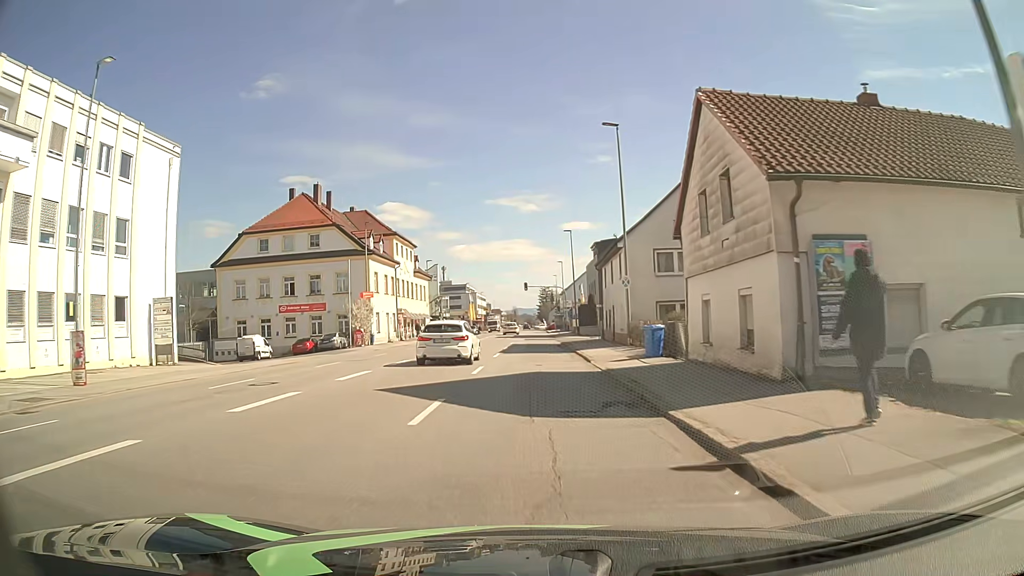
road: tertiary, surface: asphalt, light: Day
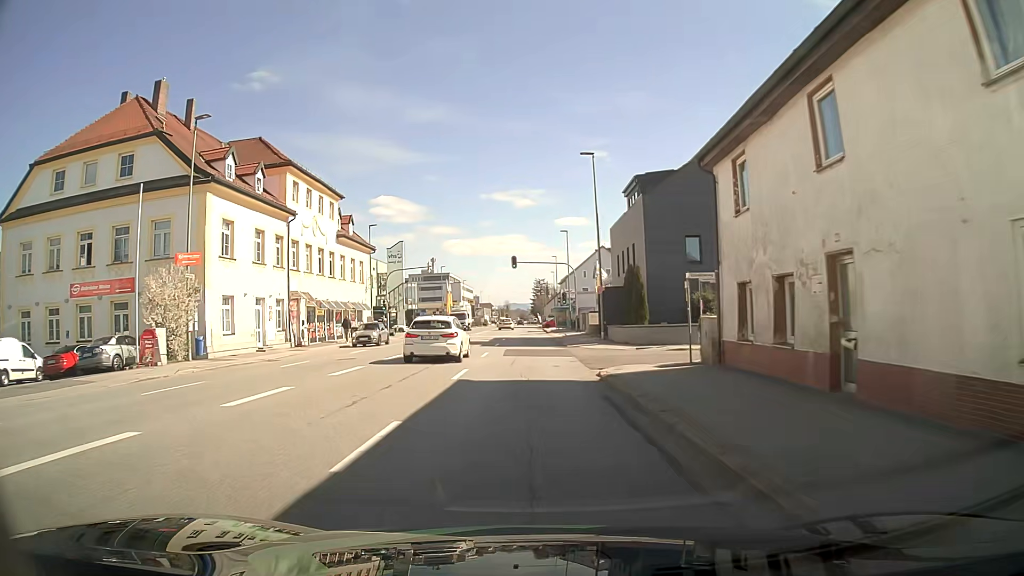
(0.0, +29.8) m; 0°
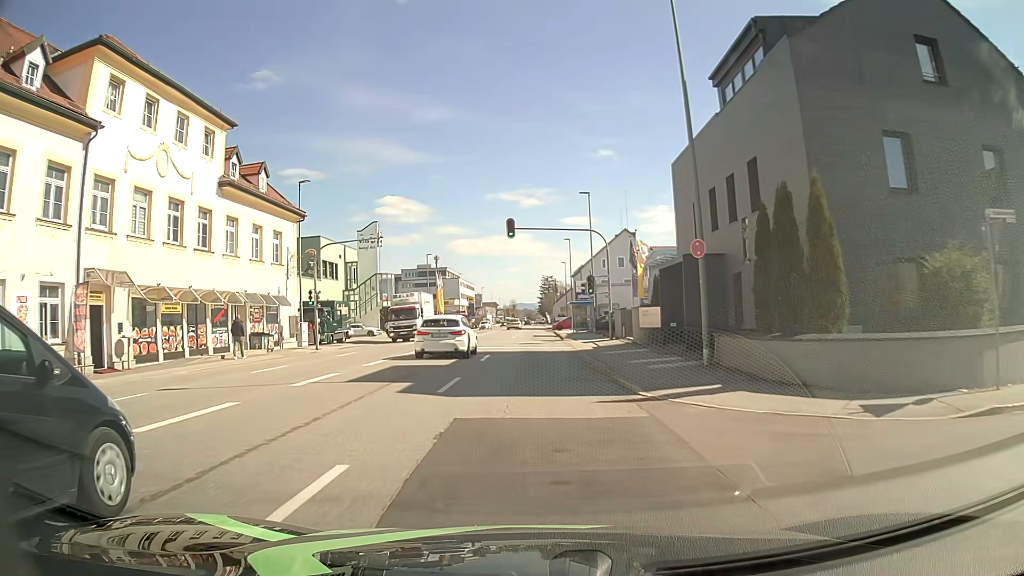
(0.0, +20.8) m; 0°
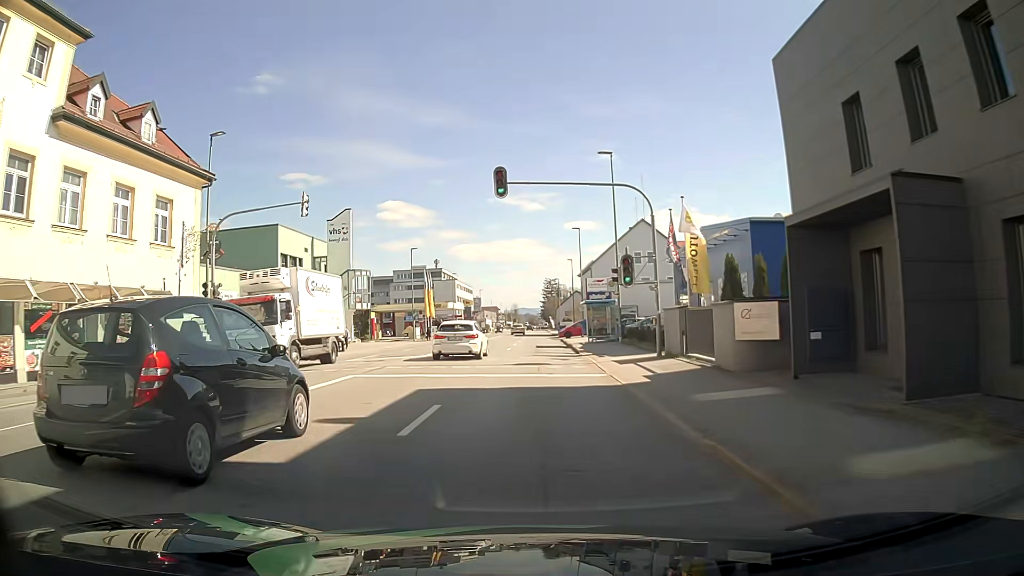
(-0.1, +13.1) m; 0°
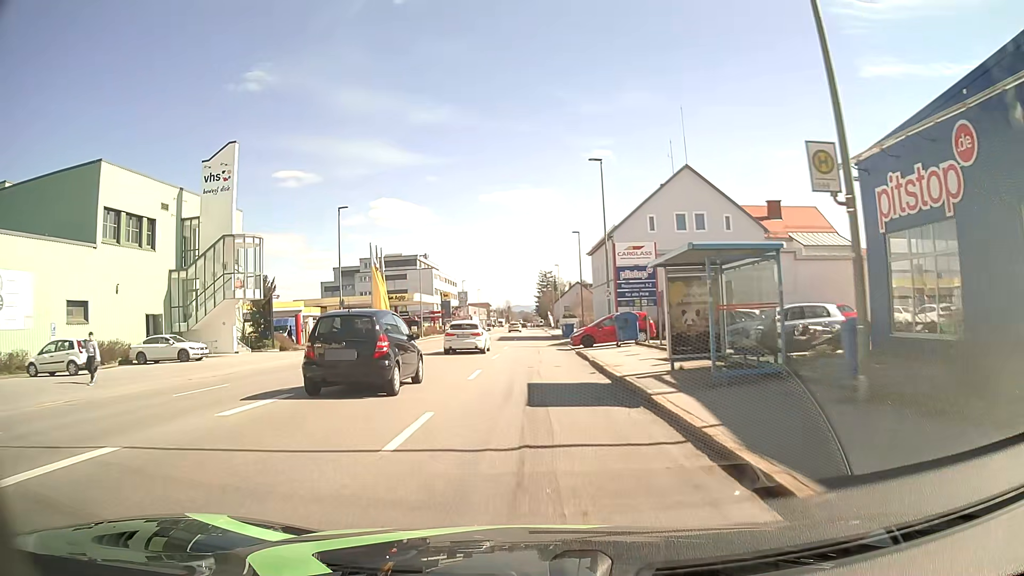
(+0.1, +26.8) m; +1°
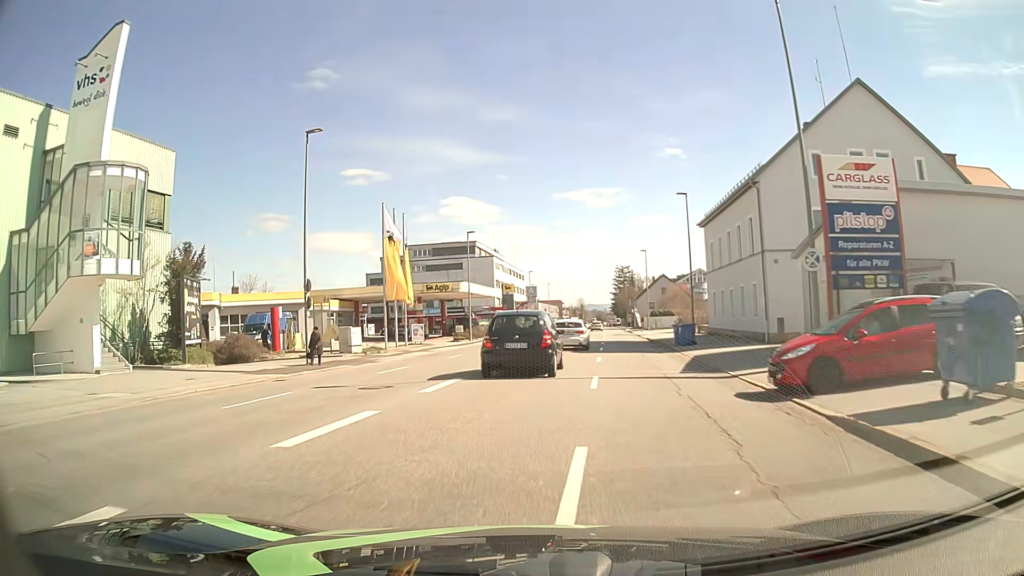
(-1.1, +20.8) m; -6°
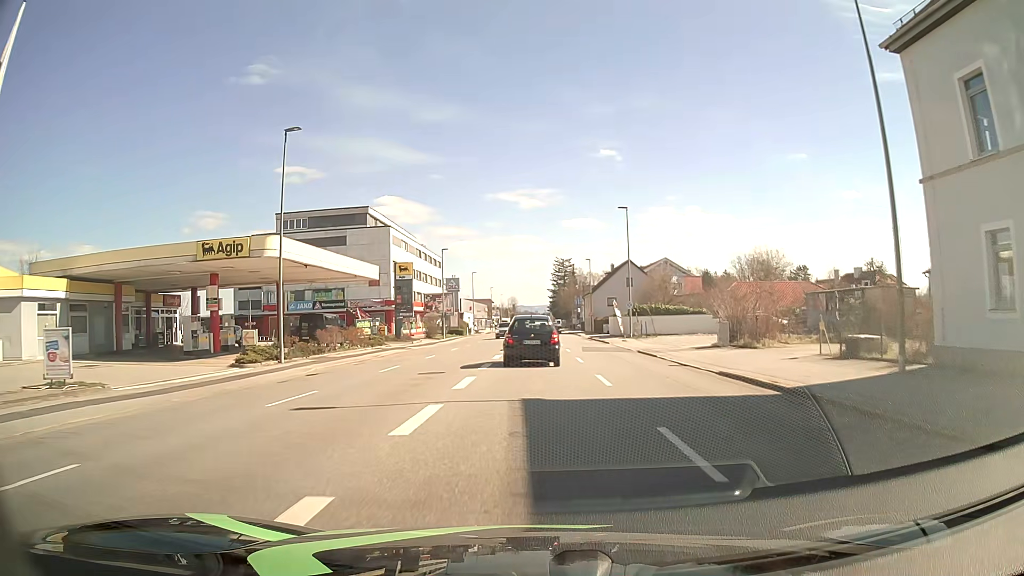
(+1.8, +34.8) m; +6°
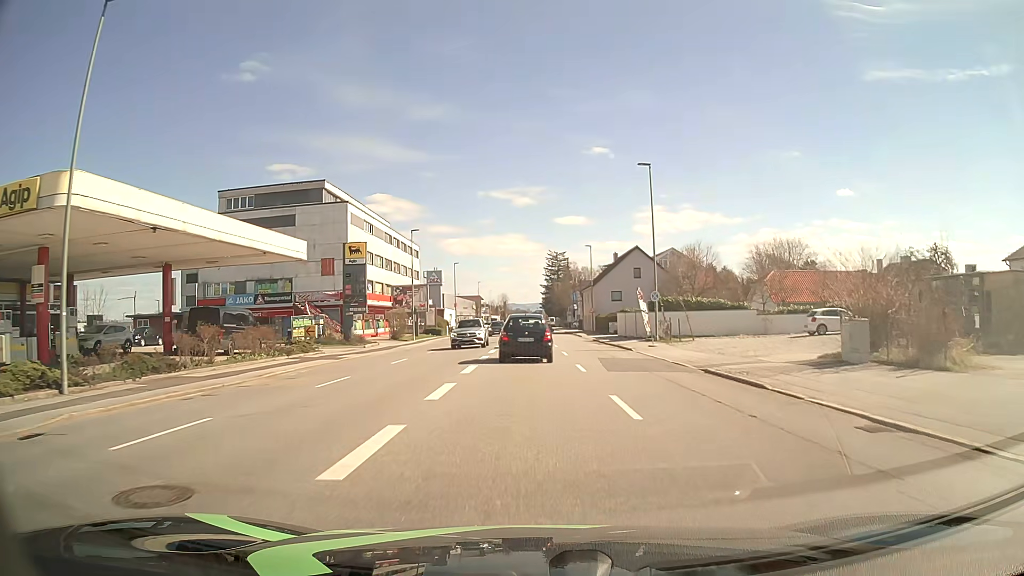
(+0.2, +14.4) m; +1°
(0, +10) (0, +20) (0, +30) (0, +40) (0, +50) (0, +60) (0, +70) (-1, +80) (-1, +90) (-1, +100) m
